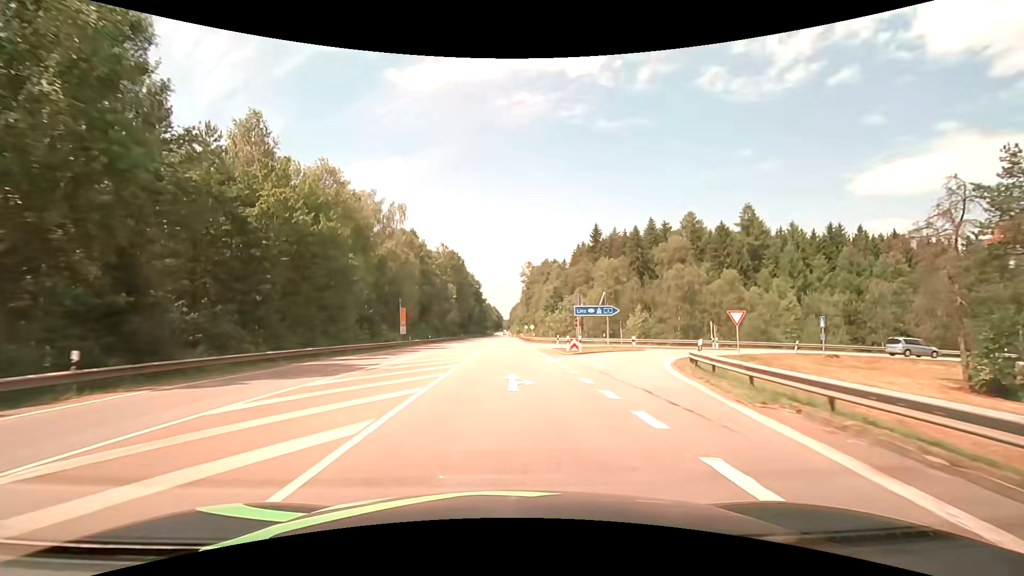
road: secondary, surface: asphalt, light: Day
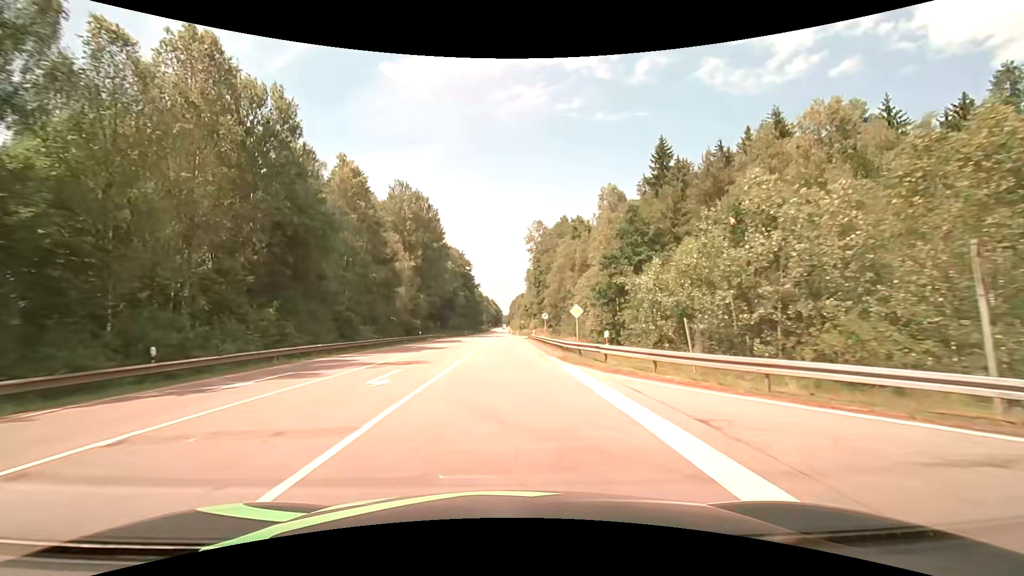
(0.0, +53.7) m; 0°
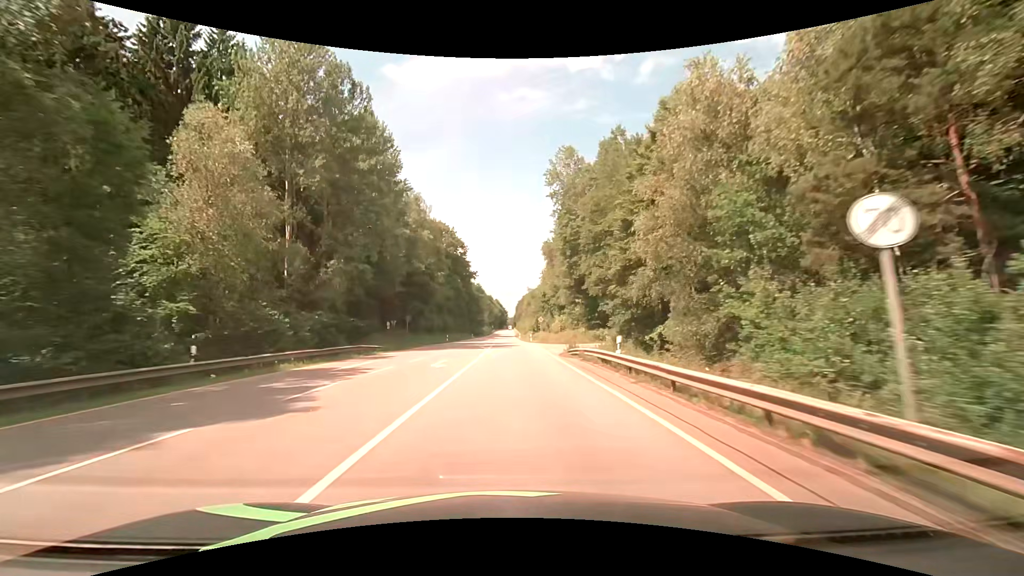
(-0.6, +44.0) m; -1°
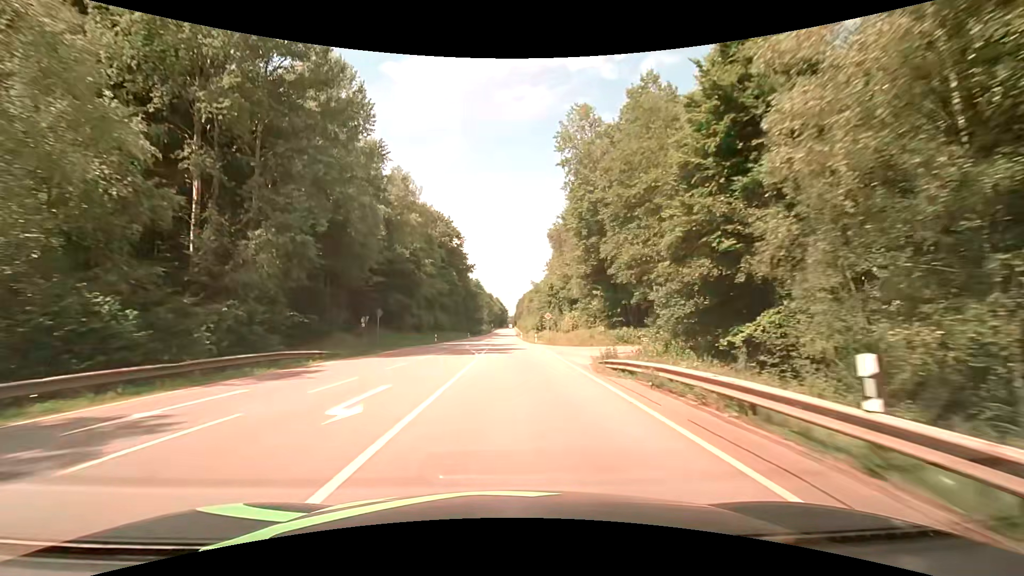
(0.0, +11.4) m; 0°
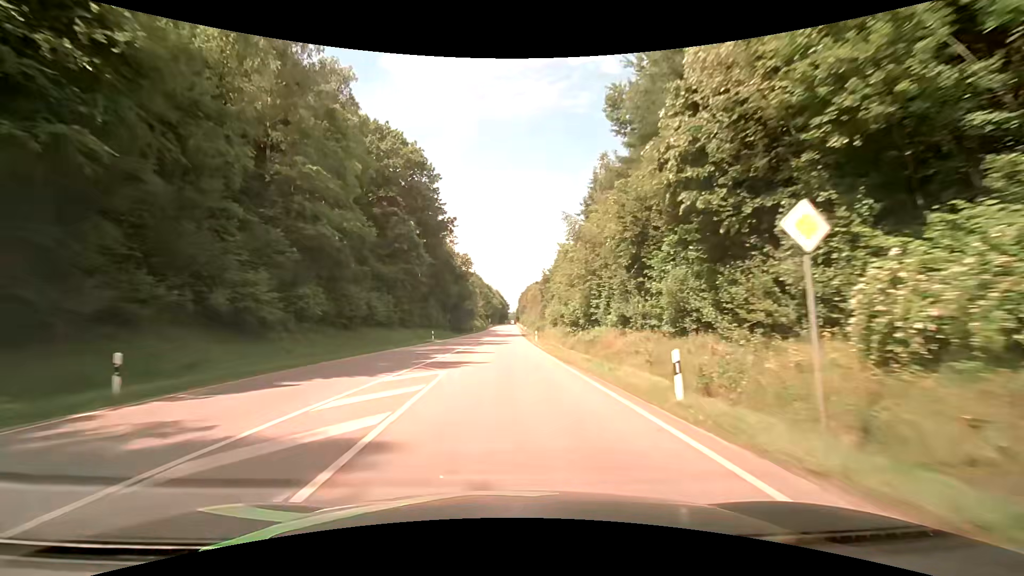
(0.0, +47.3) m; 0°
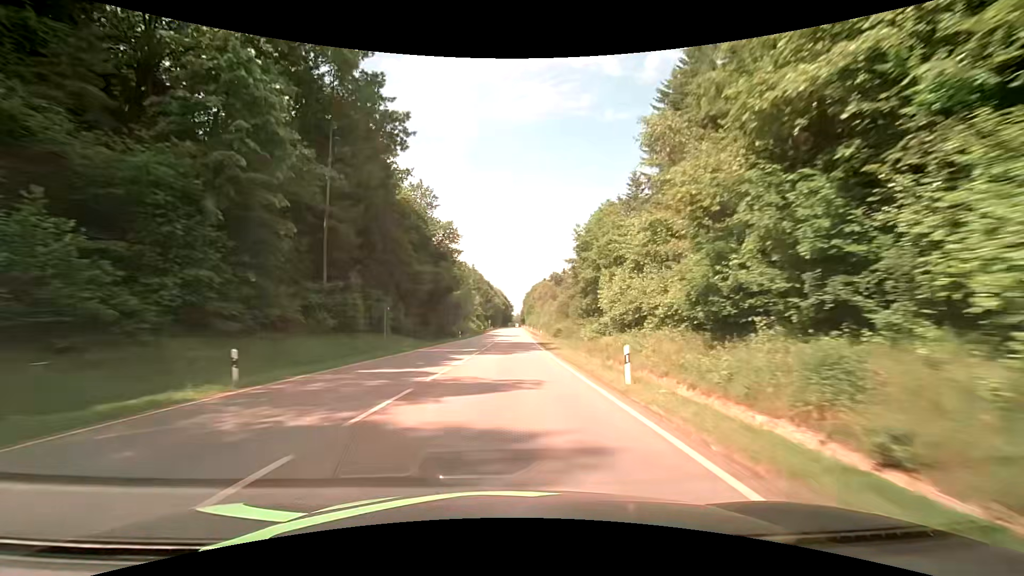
(-0.1, +36.5) m; 0°
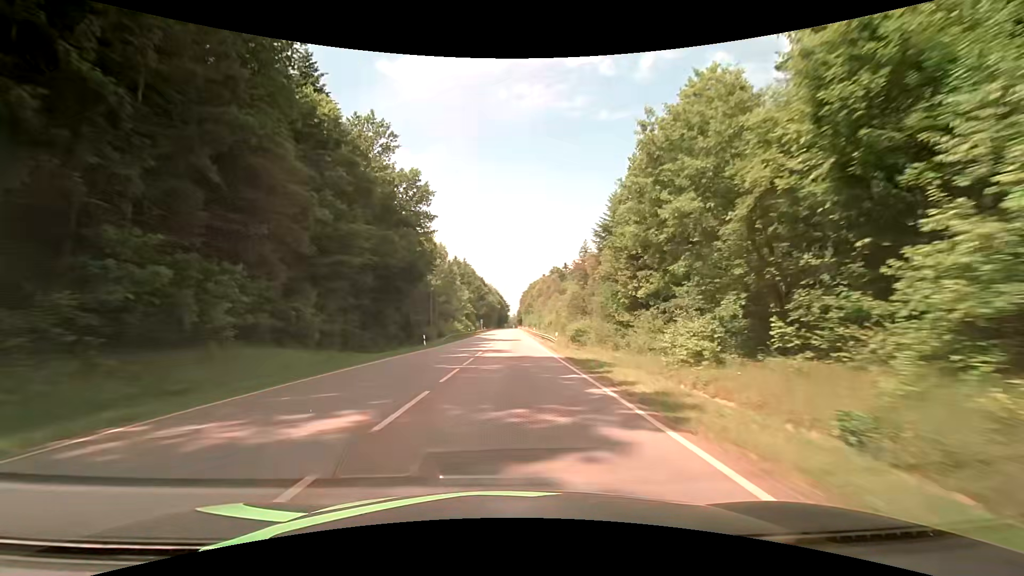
(0.0, +24.6) m; 0°
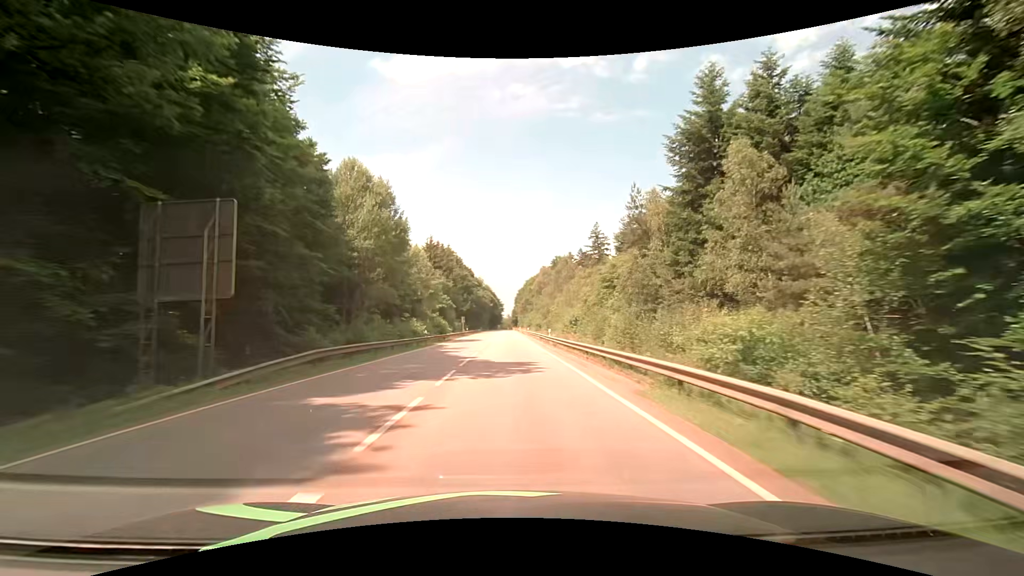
(+0.1, +37.1) m; +1°
(0, +10) (0, +20) (0, +30) (0, +40) (0, +50) (0, +60) (0, +70) (0, +80) (0, +90) (0, +100) m
